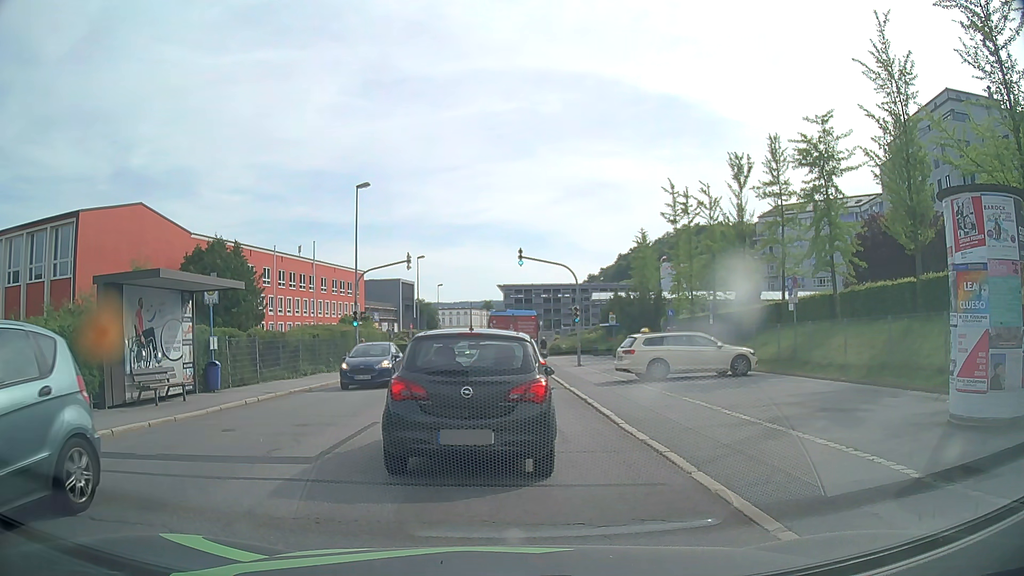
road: tertiary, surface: asphalt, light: Day
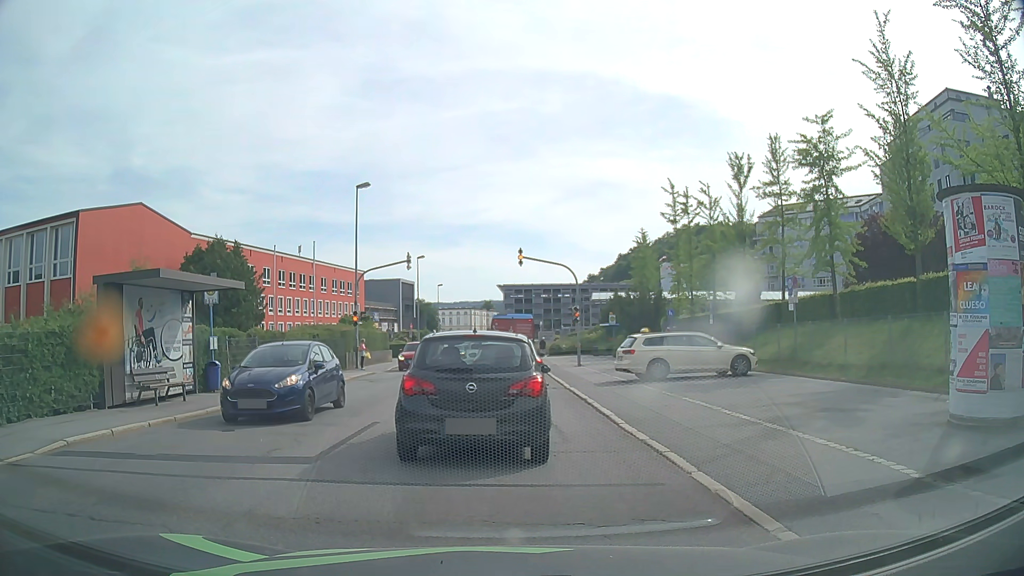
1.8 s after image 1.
(0.0, 0.0) m; 0°
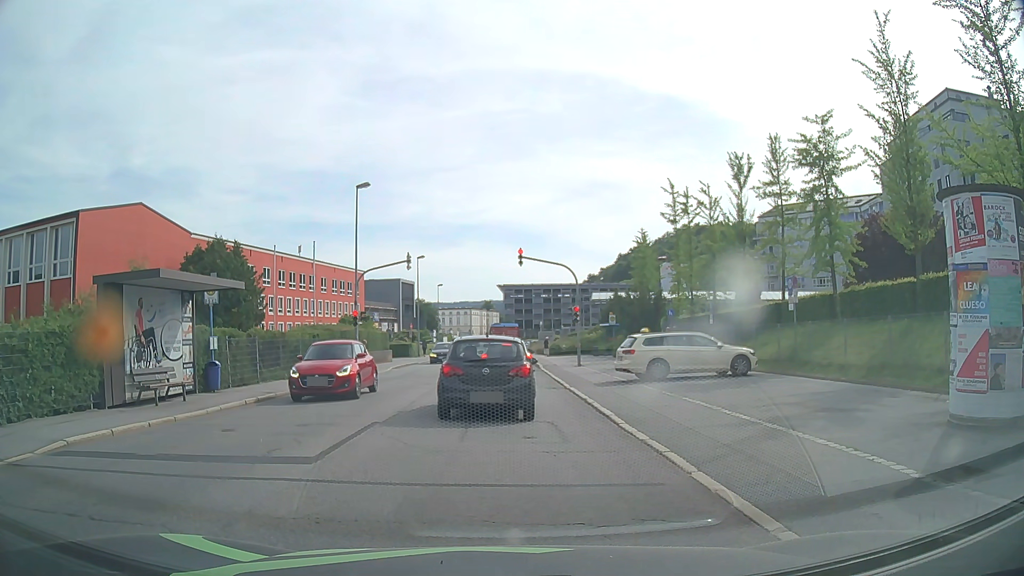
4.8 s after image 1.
(0.0, 0.0) m; 0°
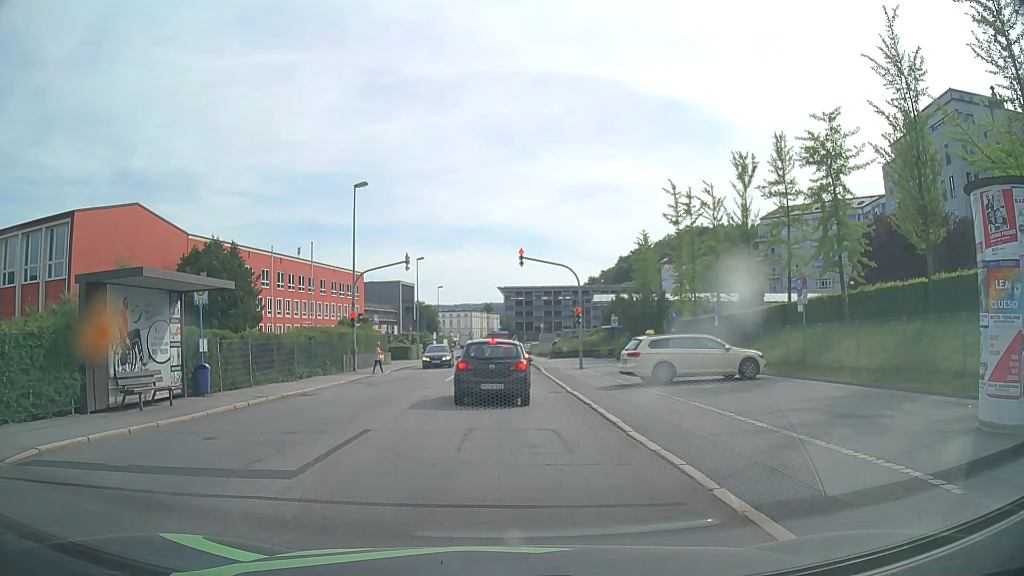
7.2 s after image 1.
(0.0, +0.8) m; -1°
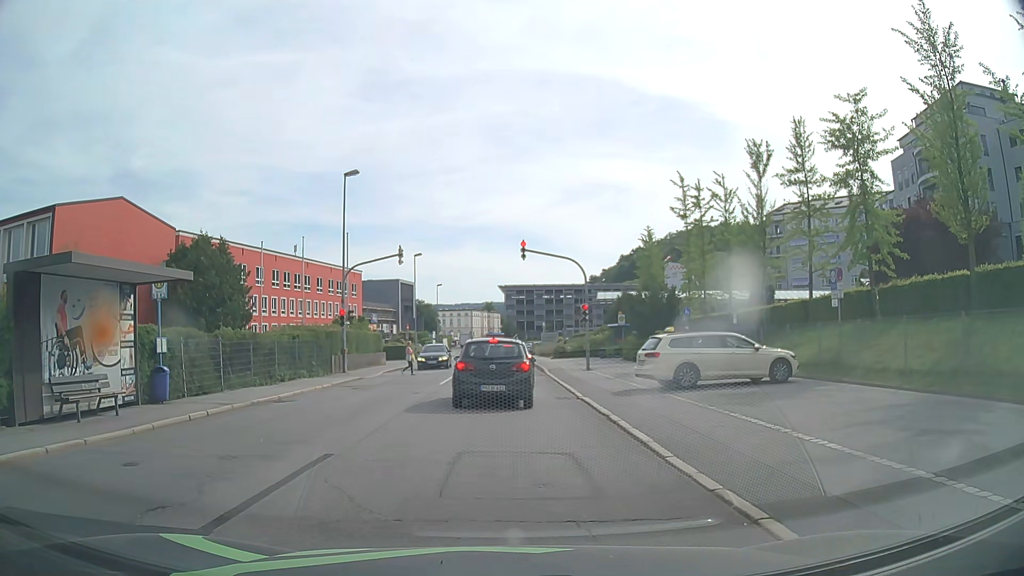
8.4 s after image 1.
(0.0, +2.6) m; 0°
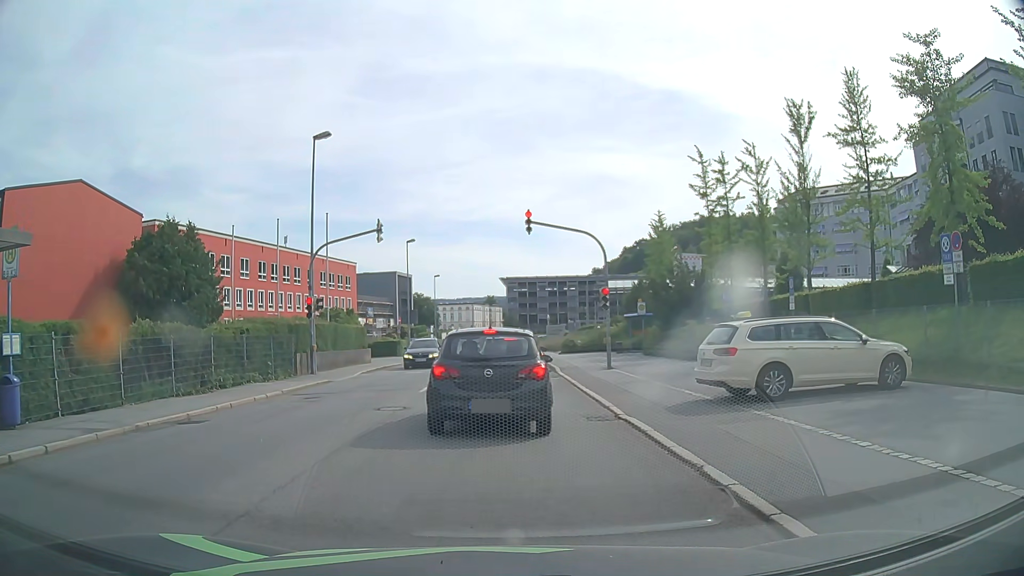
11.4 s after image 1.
(+0.1, +5.7) m; +1°
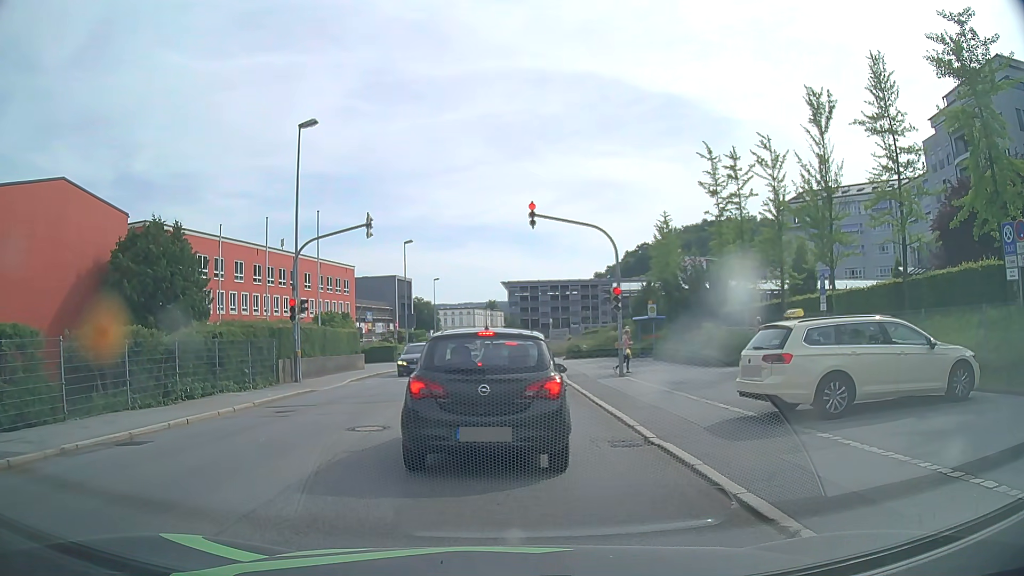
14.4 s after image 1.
(0.0, +2.3) m; 0°
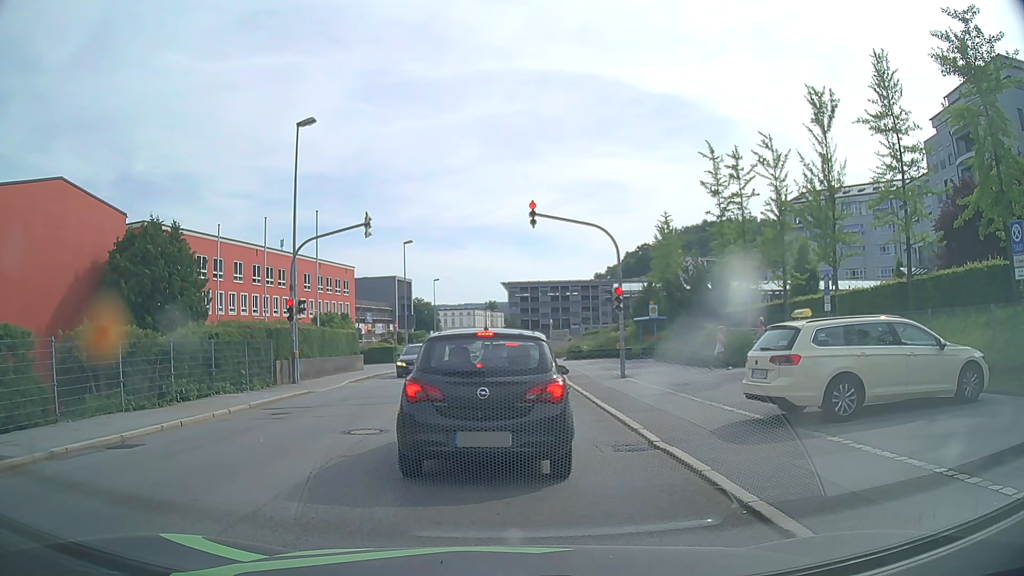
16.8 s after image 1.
(0.0, +0.3) m; 0°
